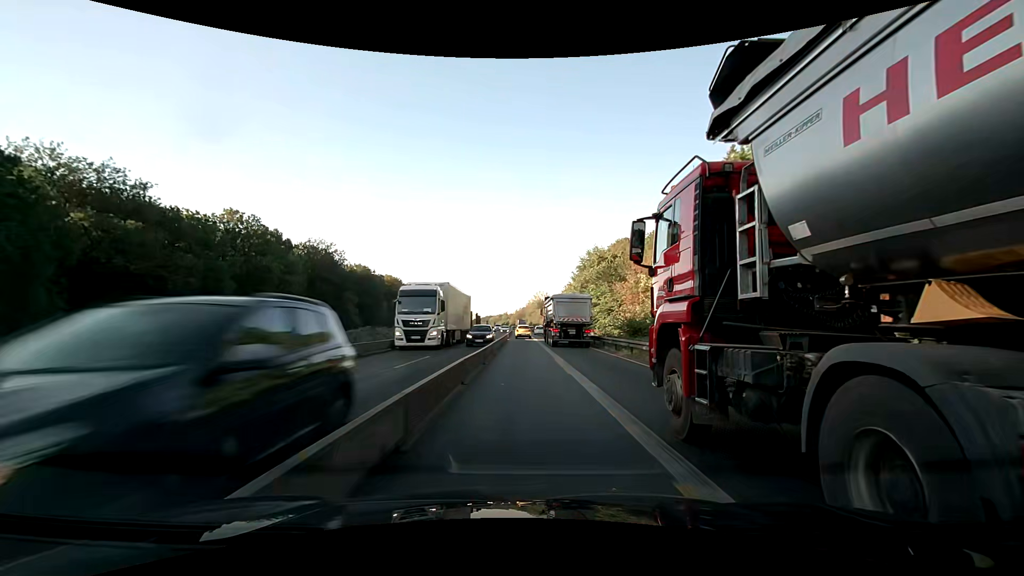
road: motorway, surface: asphalt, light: Day
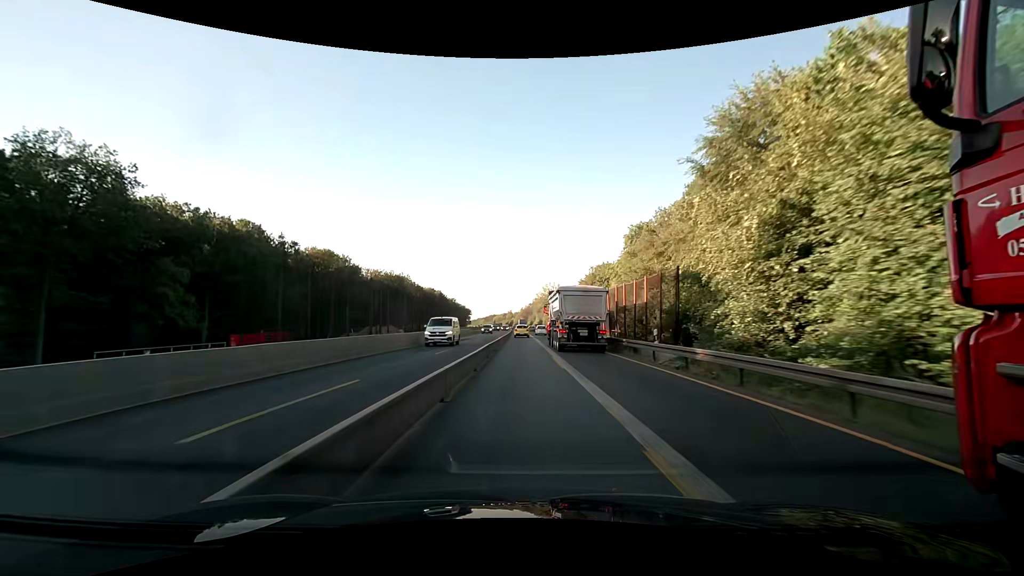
(-0.3, +64.2) m; -1°
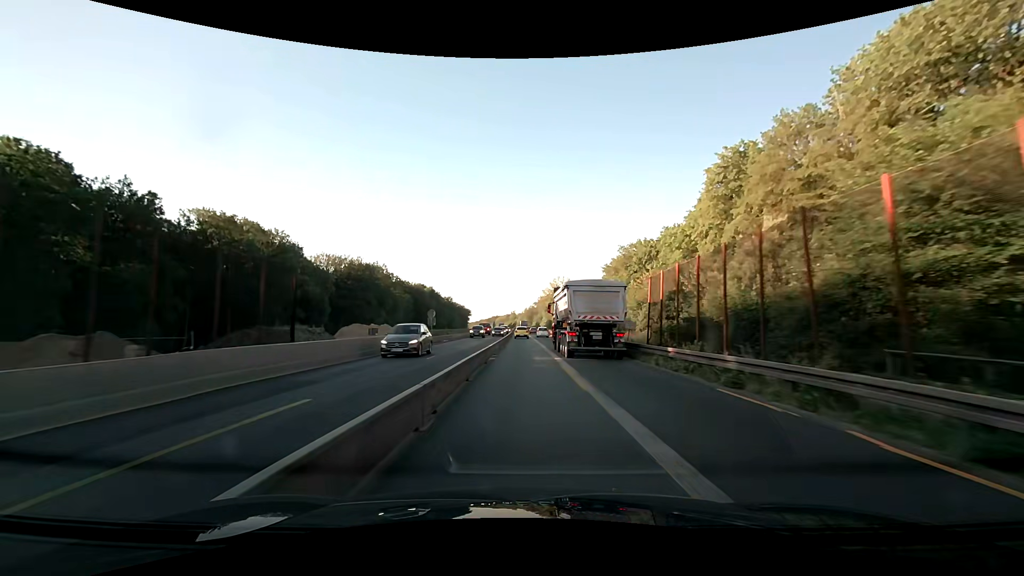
(0.0, +38.5) m; 0°
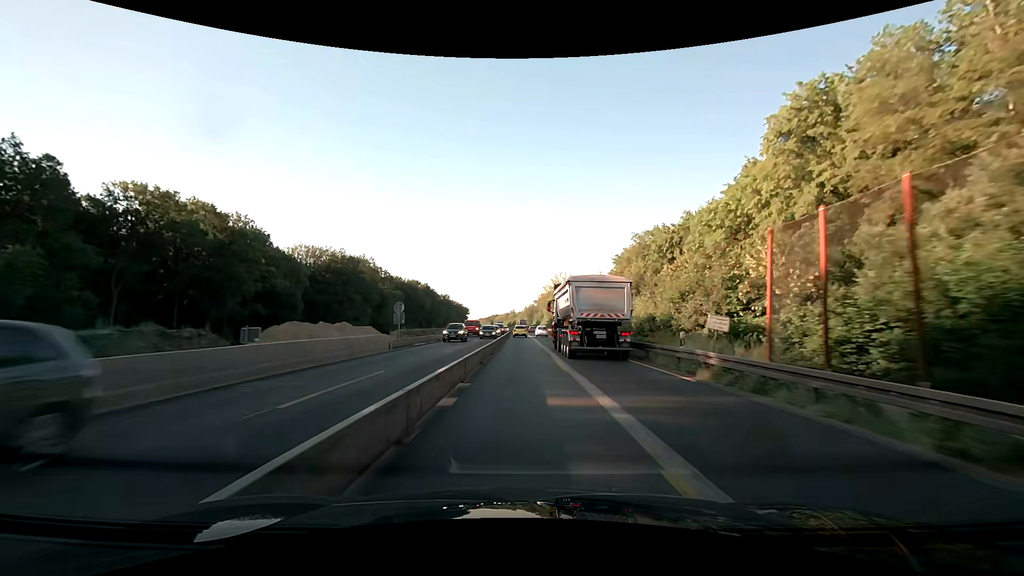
(0.0, +12.8) m; 0°
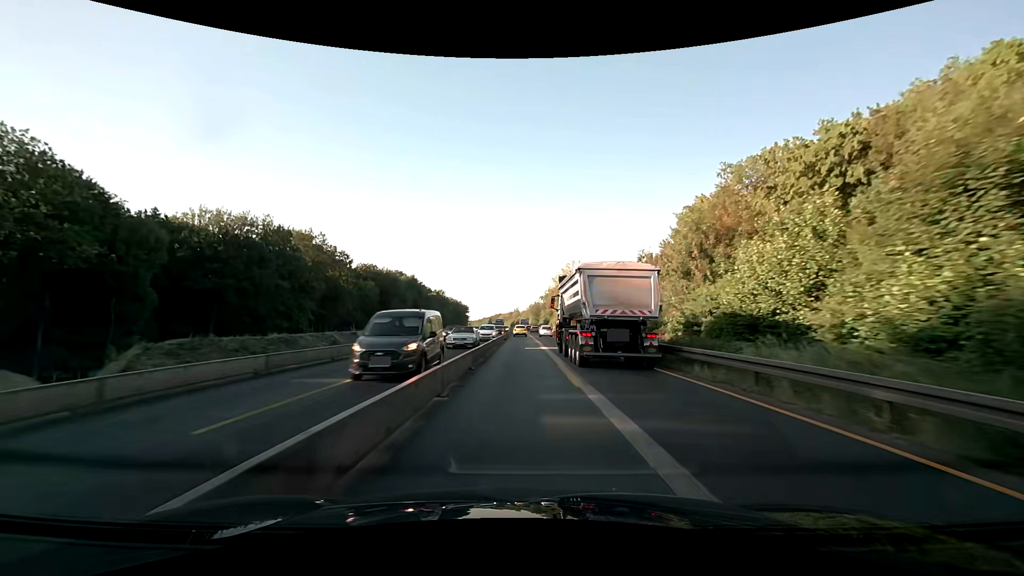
(-0.1, +38.5) m; -1°
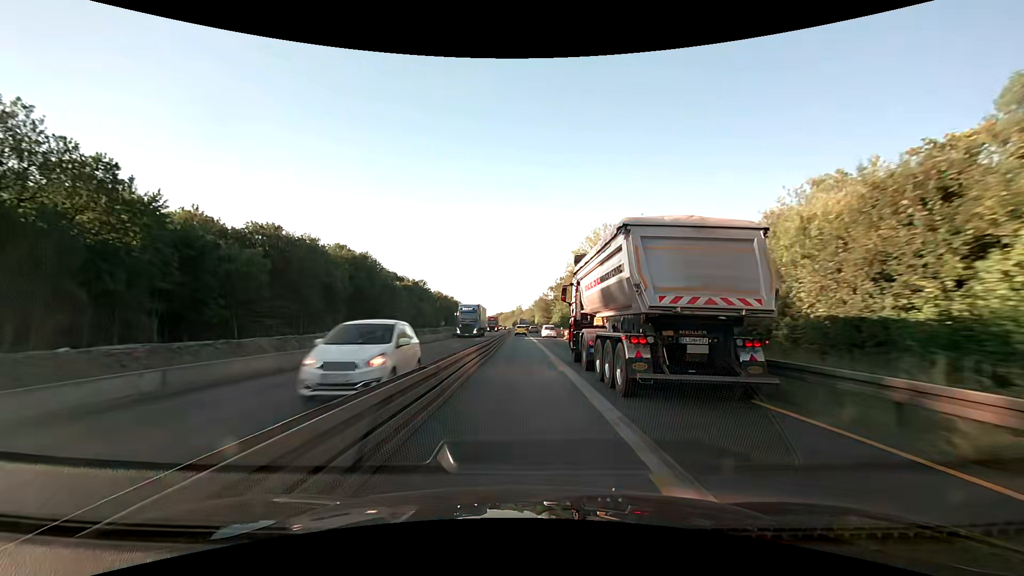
(-0.2, +64.5) m; 0°
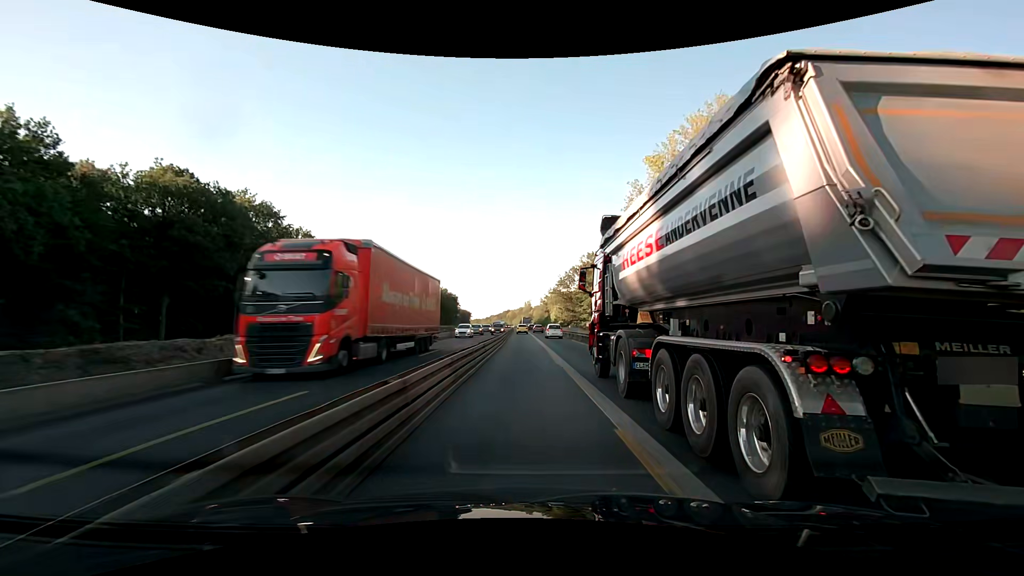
(-0.5, +64.5) m; -1°
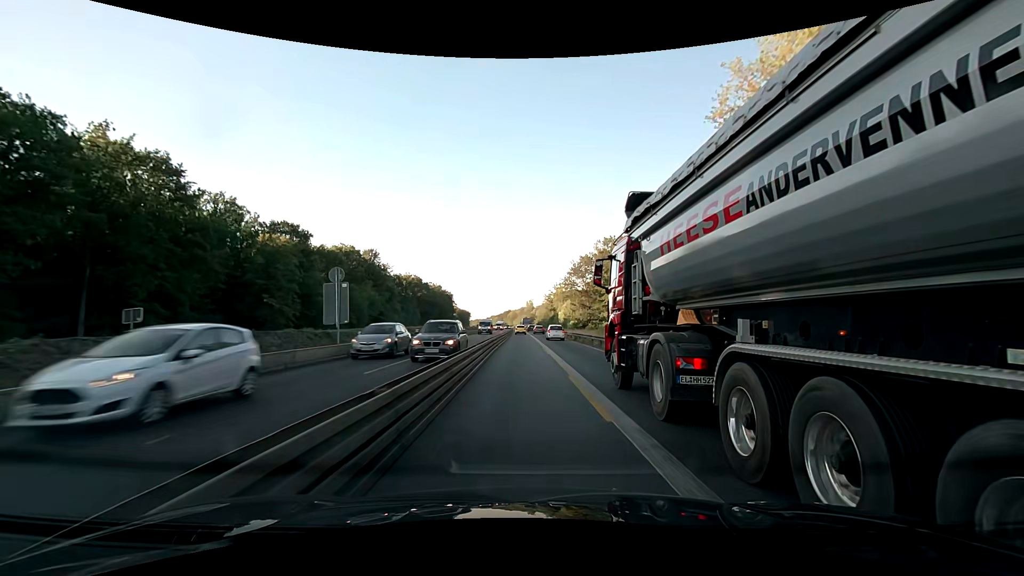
(-0.1, +25.8) m; 0°
(0, +10) (0, +20) (0, +30) (0, +40) (0, +50) (0, +60) (-1, +70) (-1, +80) (-1, +90) (-1, +100) m
